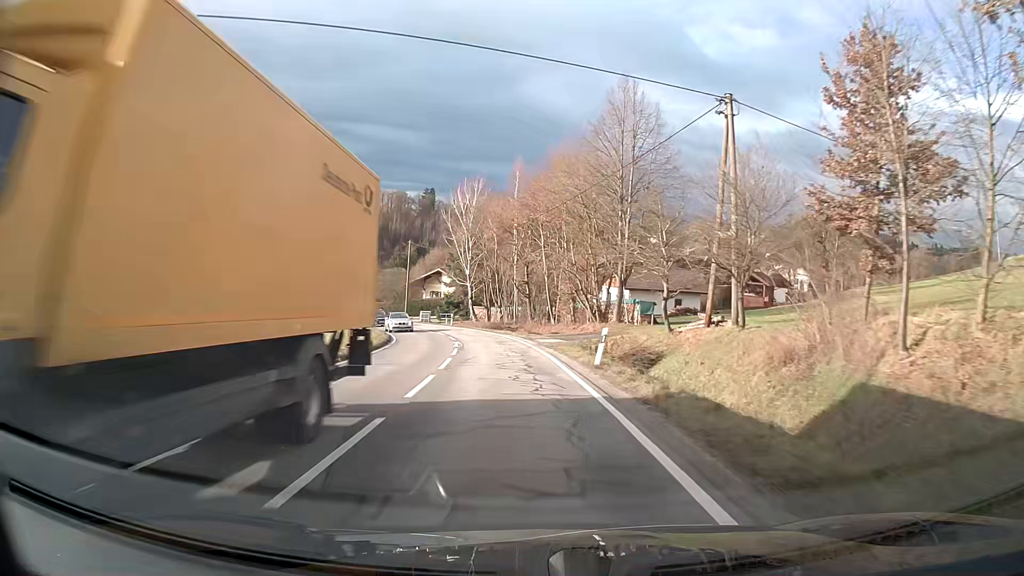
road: tertiary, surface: asphalt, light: Day
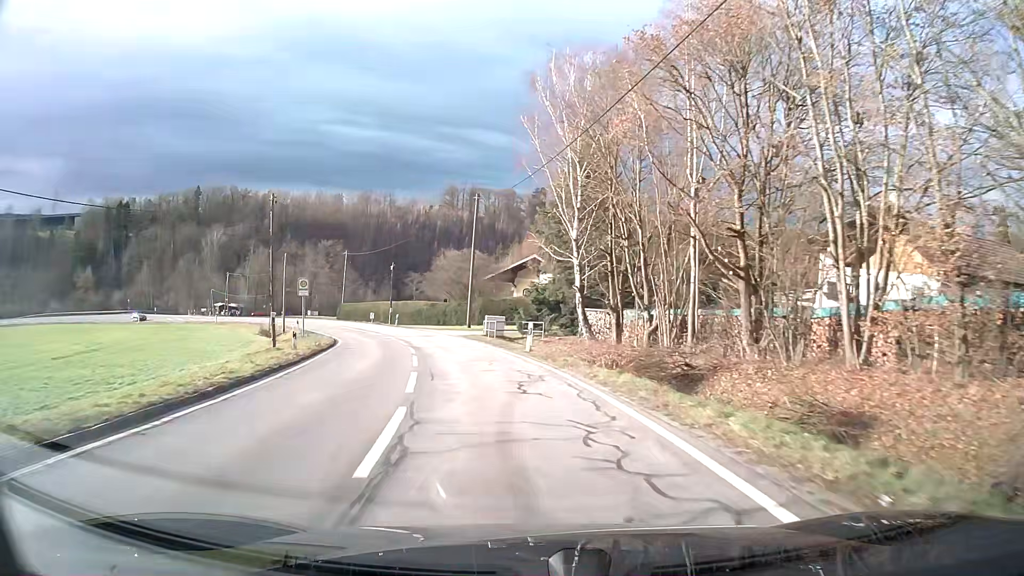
(-2.9, +36.2) m; -10°
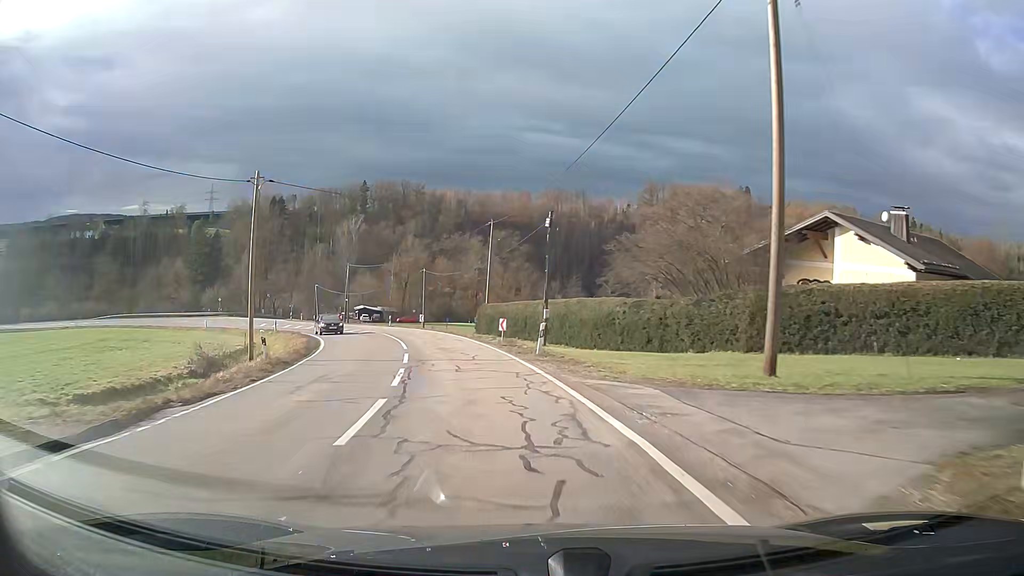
(-5.5, +35.9) m; -17°
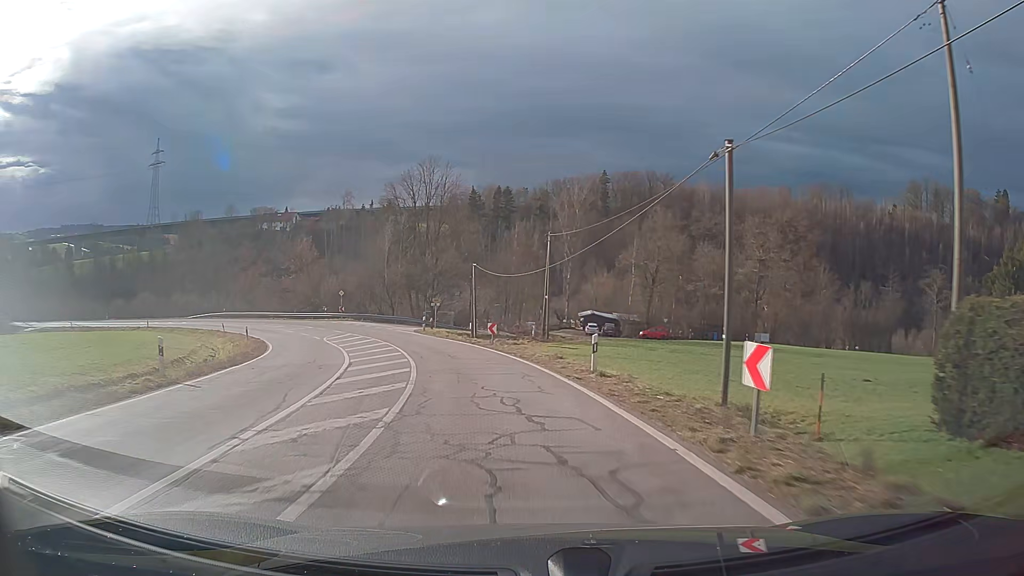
(-7.7, +43.1) m; -21°
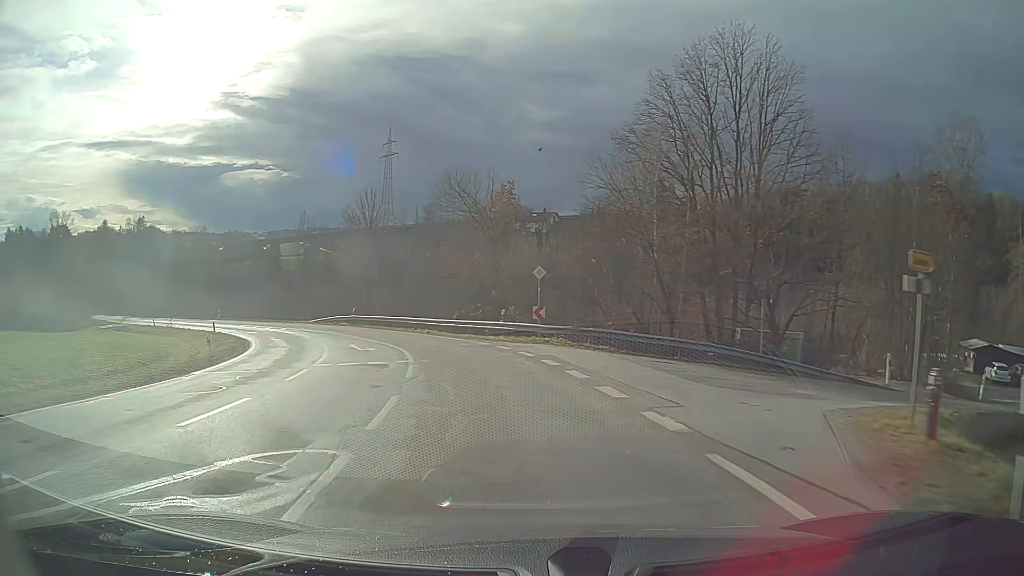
(-8.3, +40.9) m; -23°
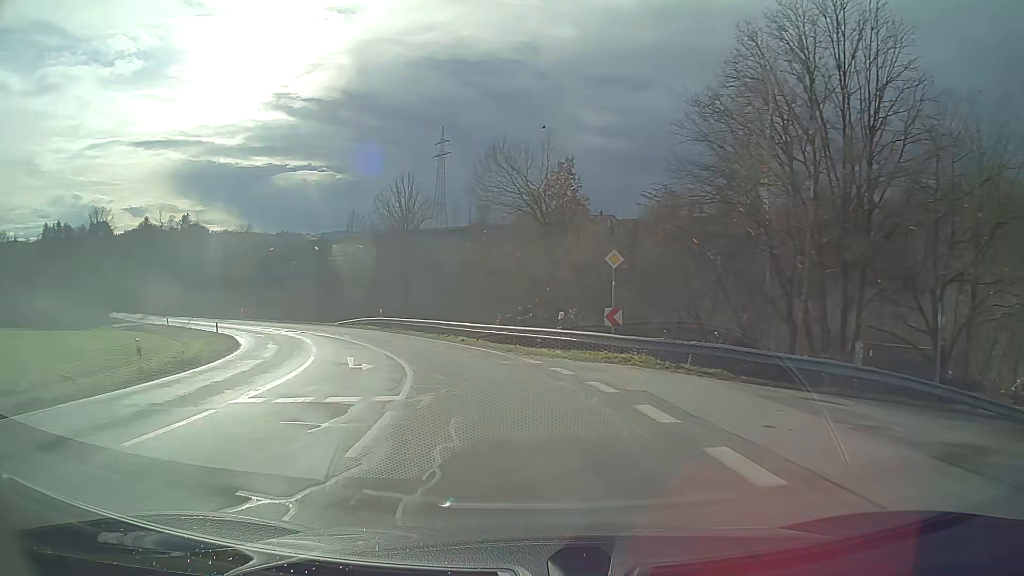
(-0.4, +8.3) m; -5°
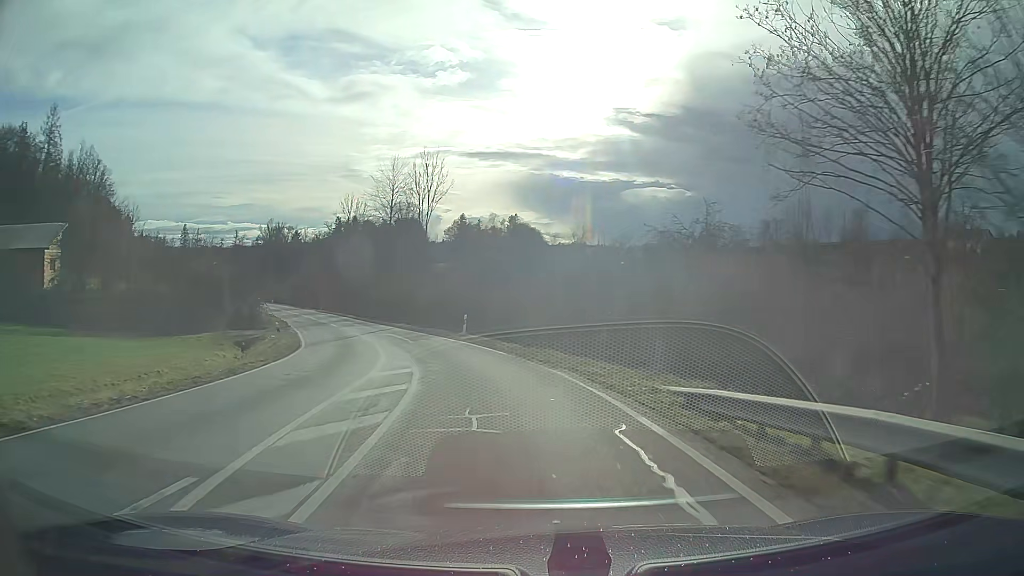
(-10.8, +39.9) m; -30°
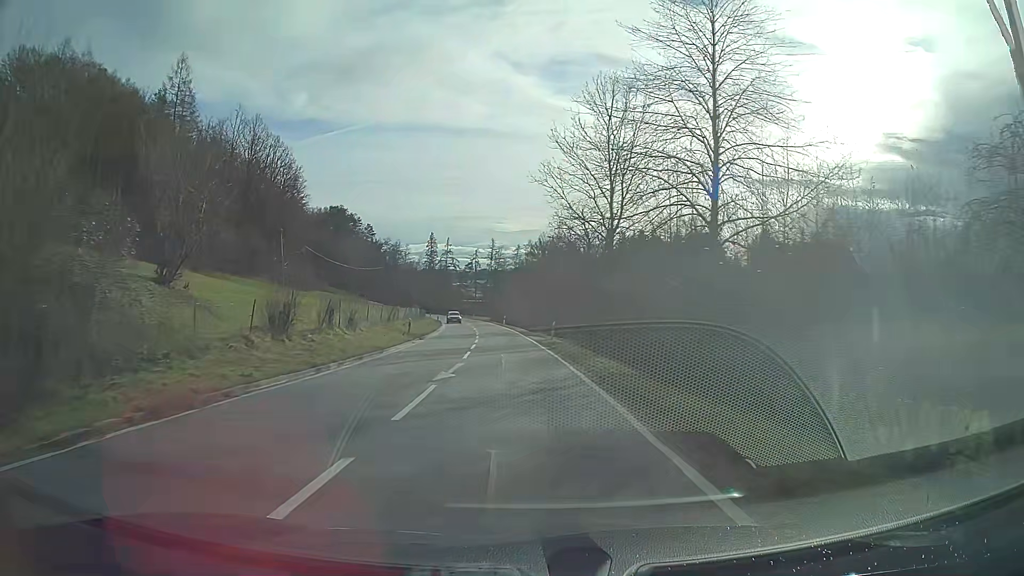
(-10.2, +44.2) m; -23°
(0, +10) (0, +20) (-1, +30) (-2, +40) (-2, +50) (-3, +60) (-5, +70) (-6, +80) (-8, +90) (-9, +99) m
